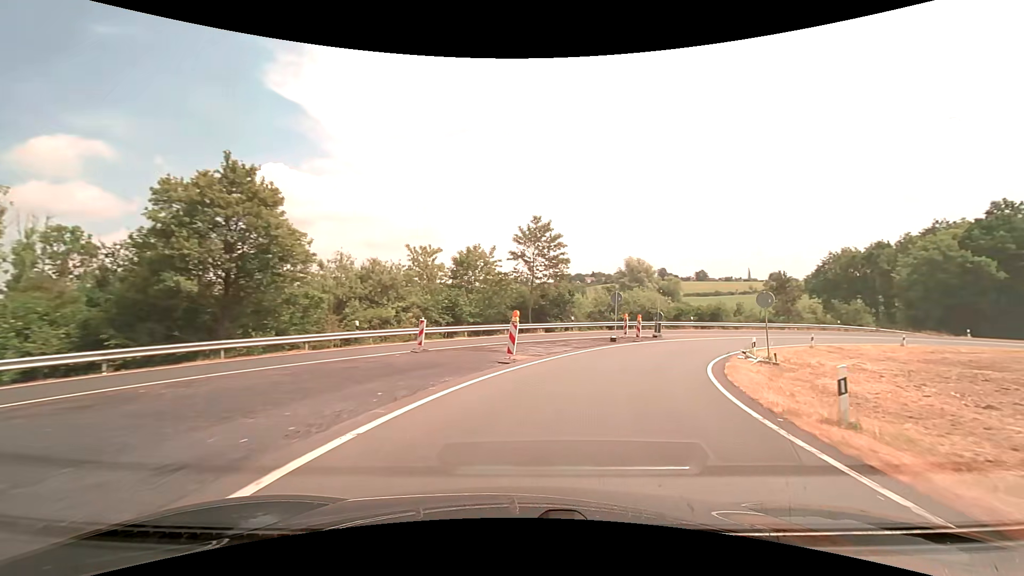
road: trunk_link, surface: asphalt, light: Day
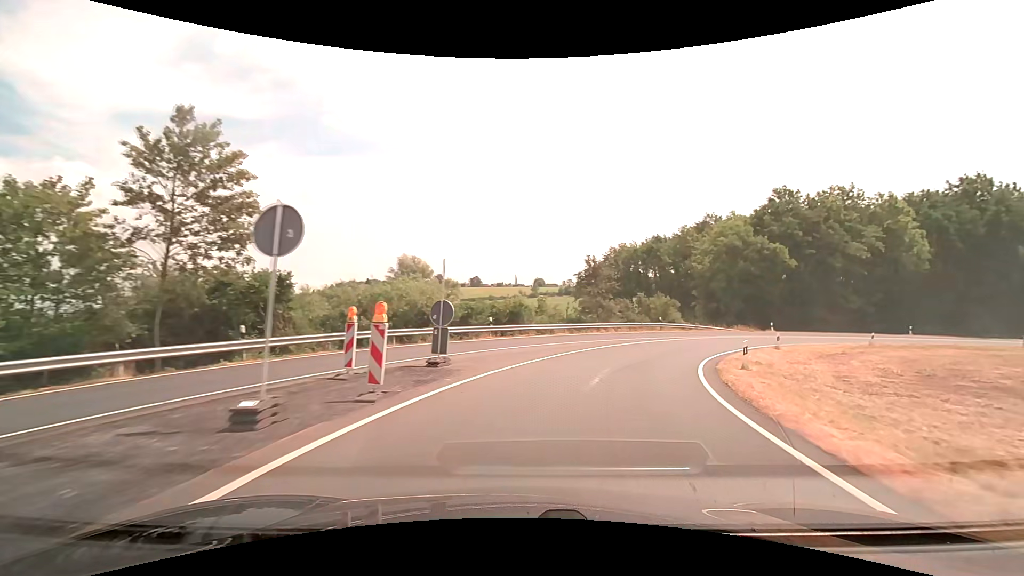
(+5.3, +22.8) m; +25°
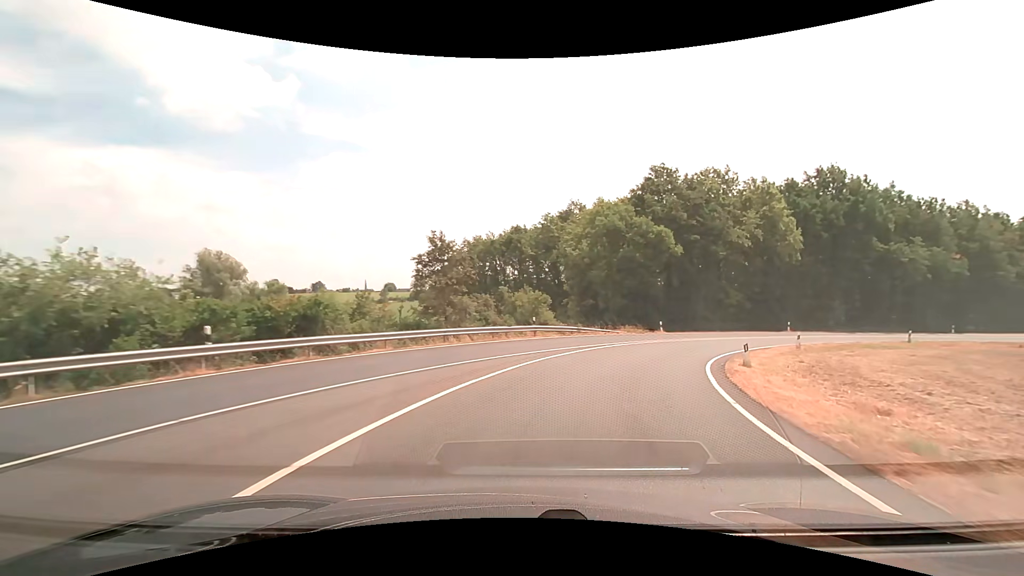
(+2.2, +15.6) m; +16°
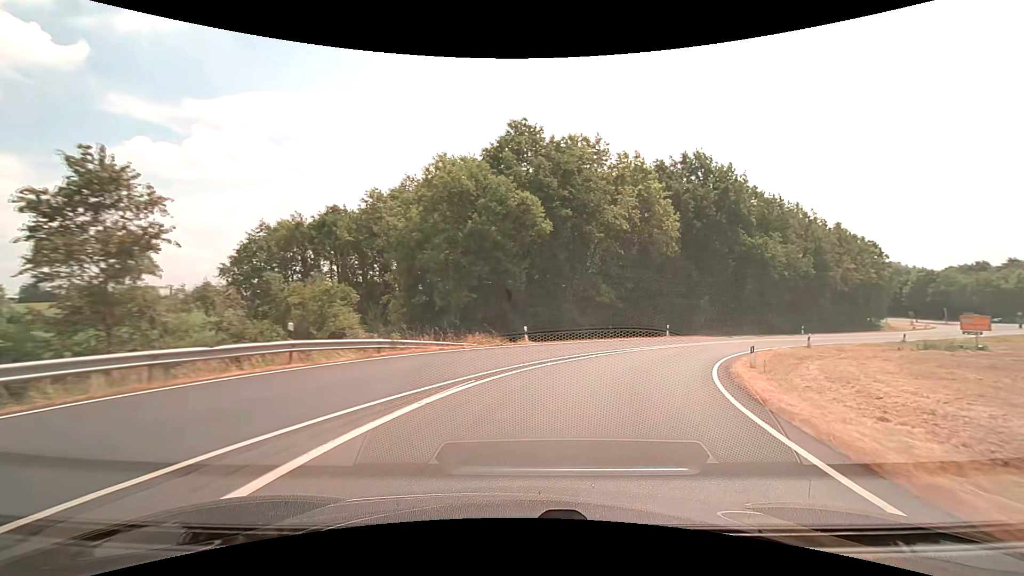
(+2.3, +15.6) m; +18°
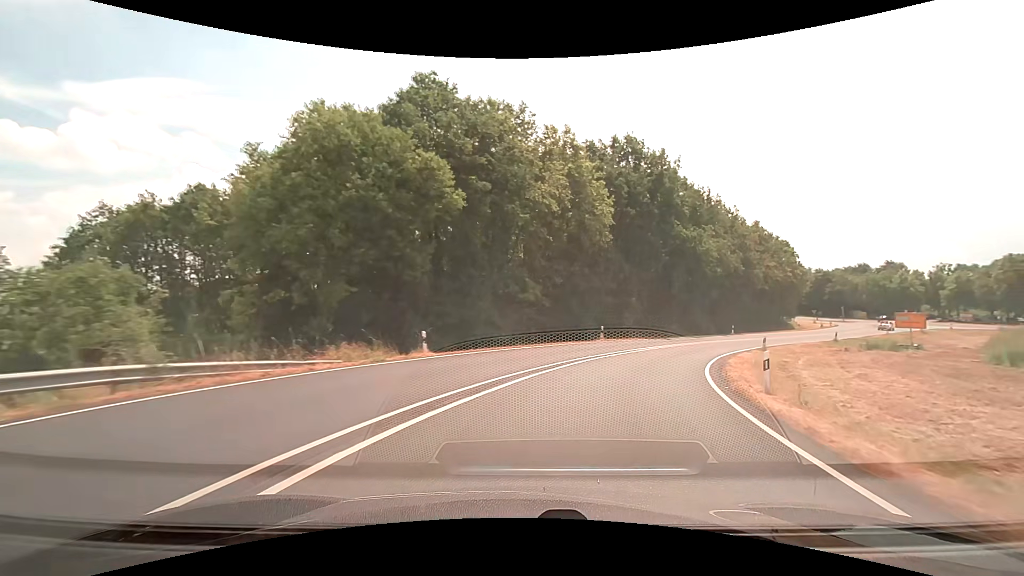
(+0.6, +7.9) m; +9°
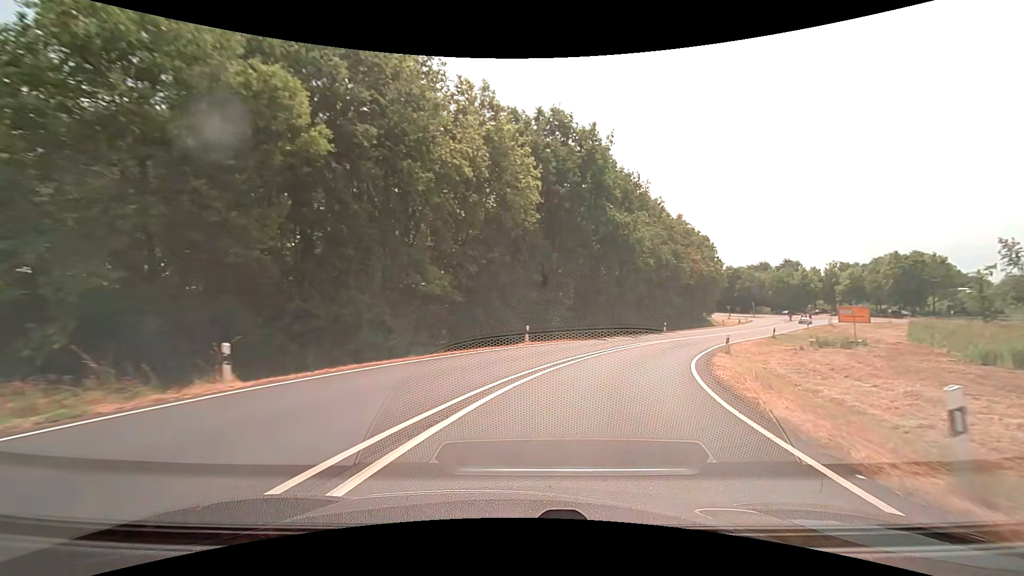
(+0.6, +7.9) m; +9°
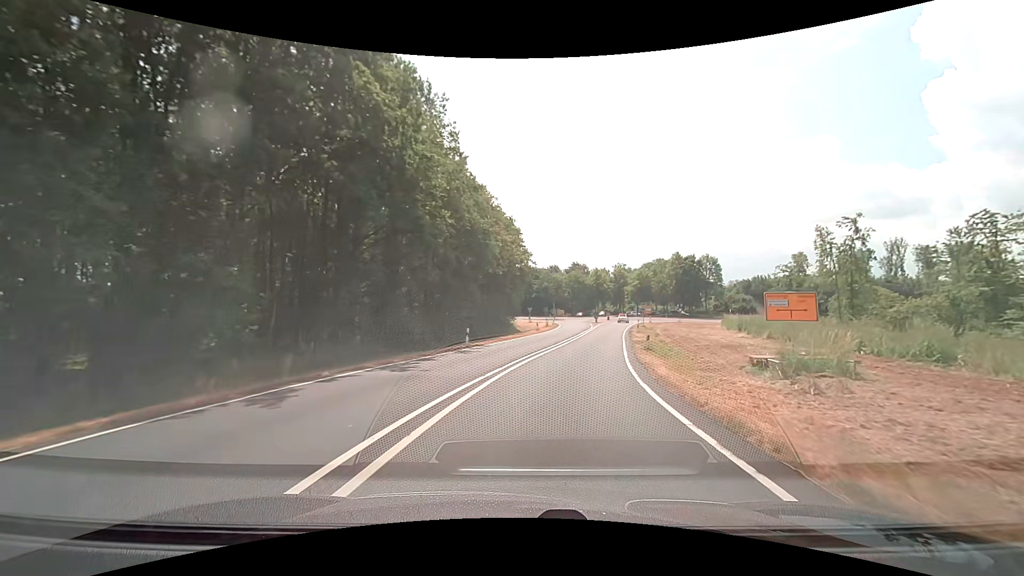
(+5.4, +23.2) m; +24°
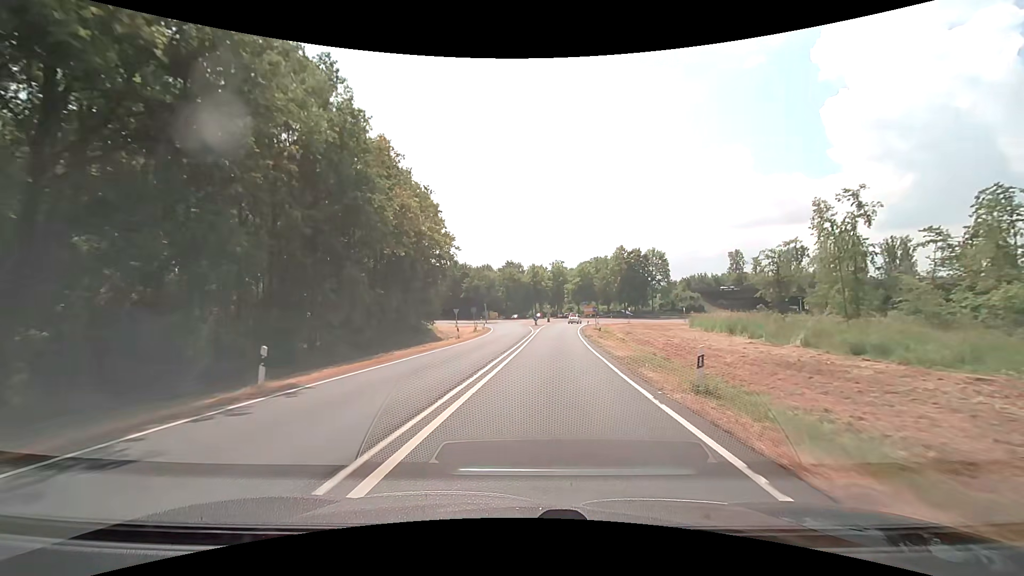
(+1.3, +16.1) m; +8°
(0, +10) (+1, +20) (+1, +30) (+2, +40) (+3, +50) (+5, +60) (+6, +70) (+7, +80) (+12, +88) (+20, +94) m
